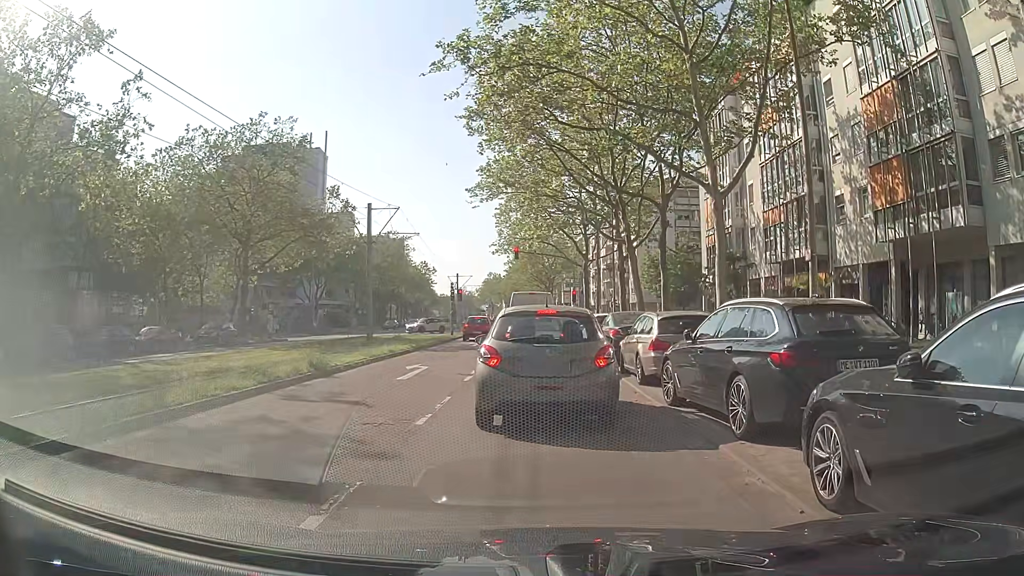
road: tertiary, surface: asphalt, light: Day
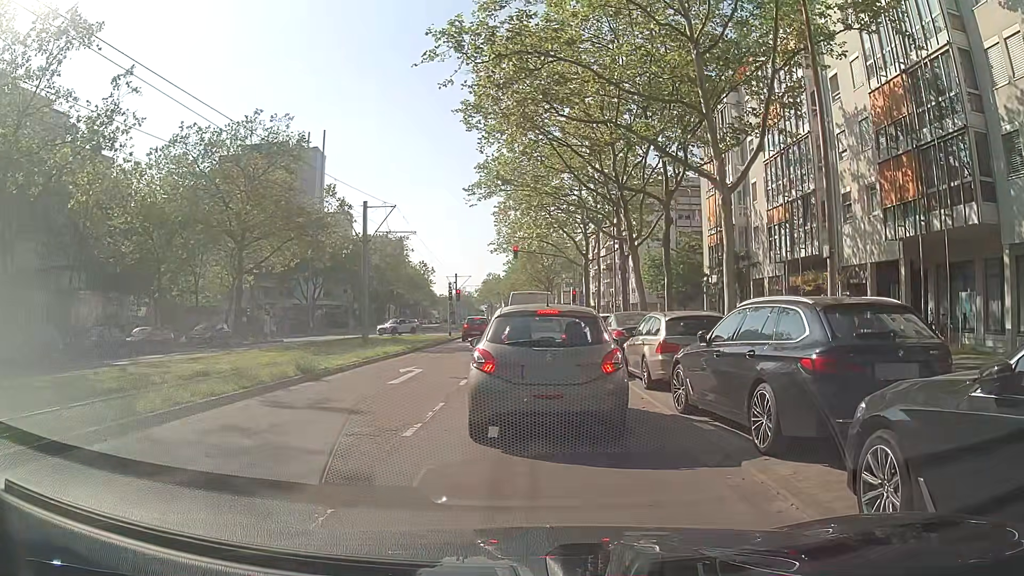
(0.0, +0.8) m; +2°
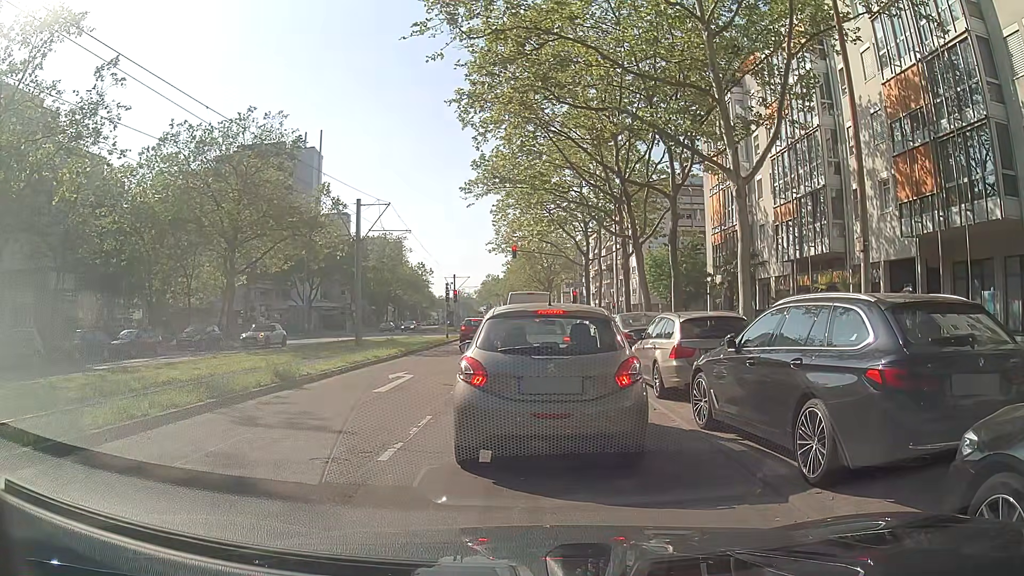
(0.0, +1.2) m; 0°
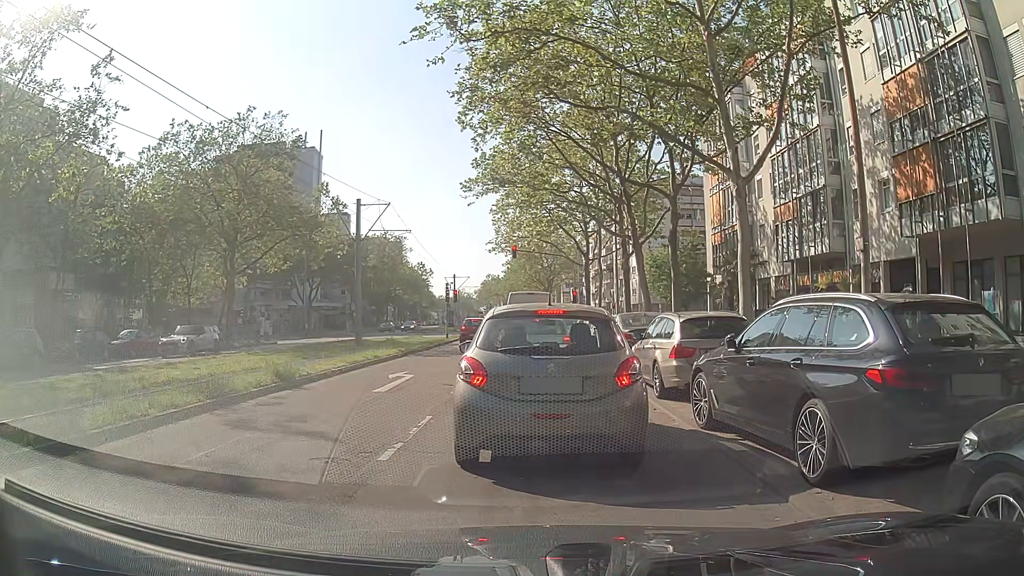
(0.0, 0.0) m; 0°
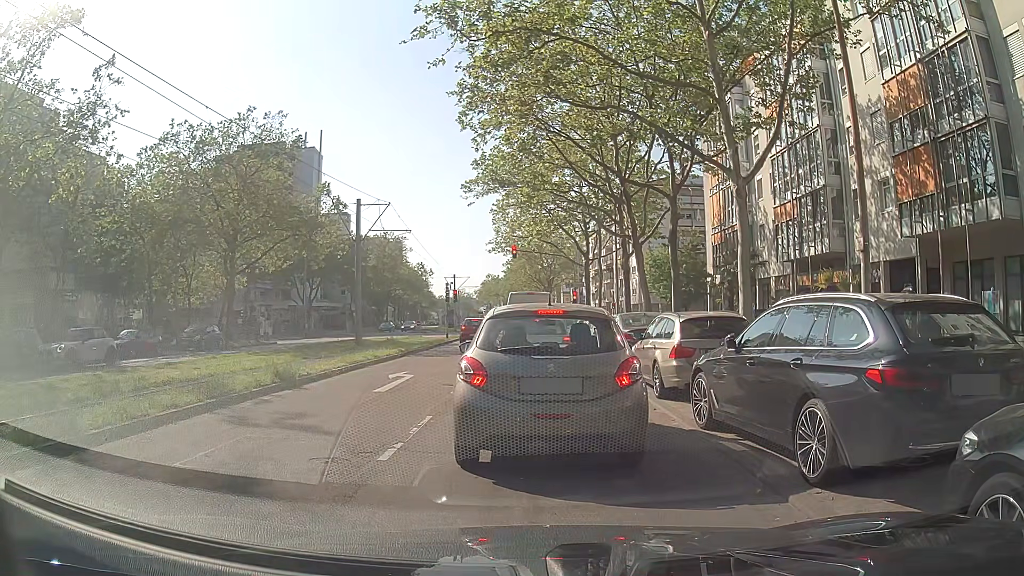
(0.0, 0.0) m; 0°
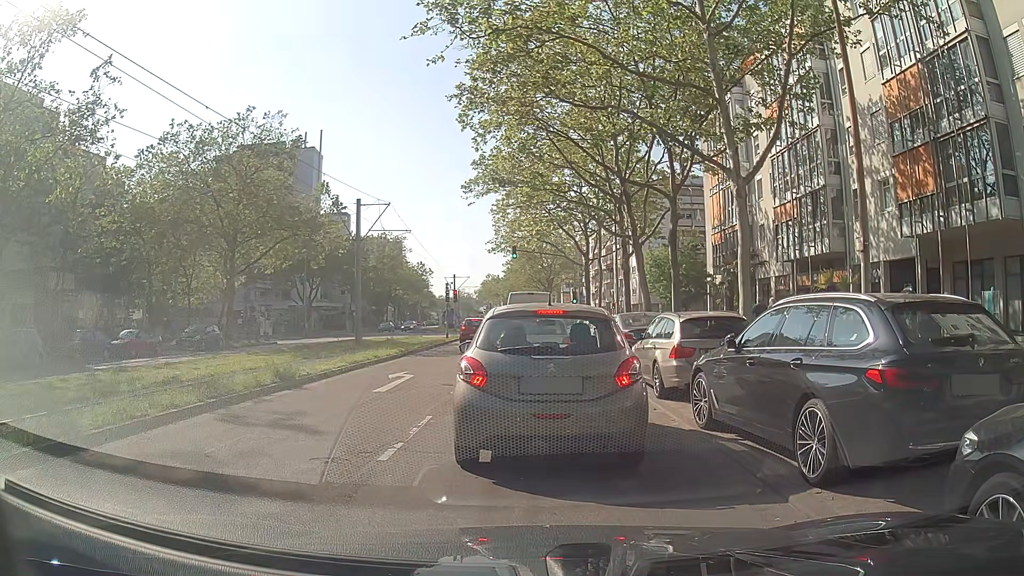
(0.0, 0.0) m; 0°
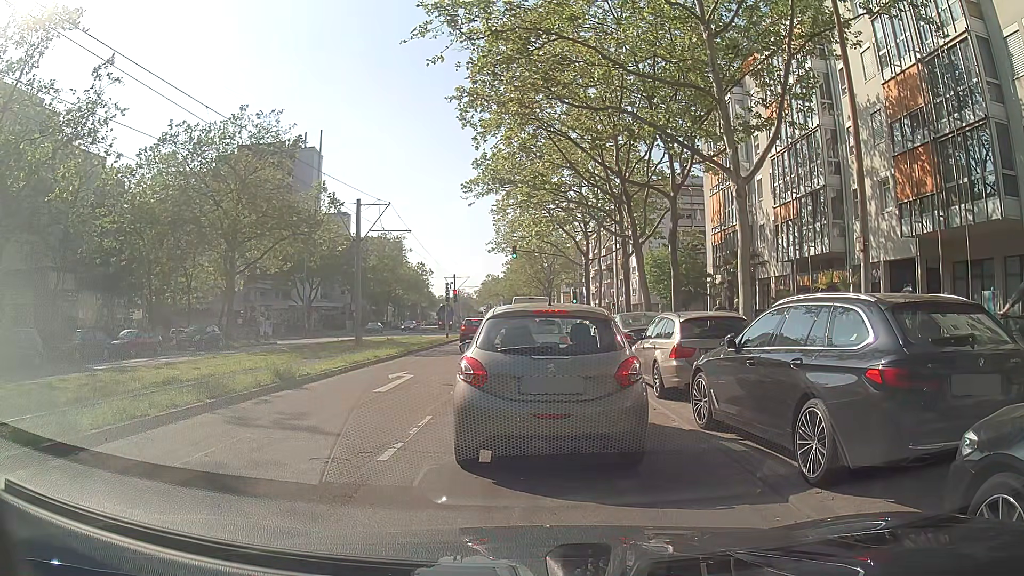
(0.0, 0.0) m; 0°
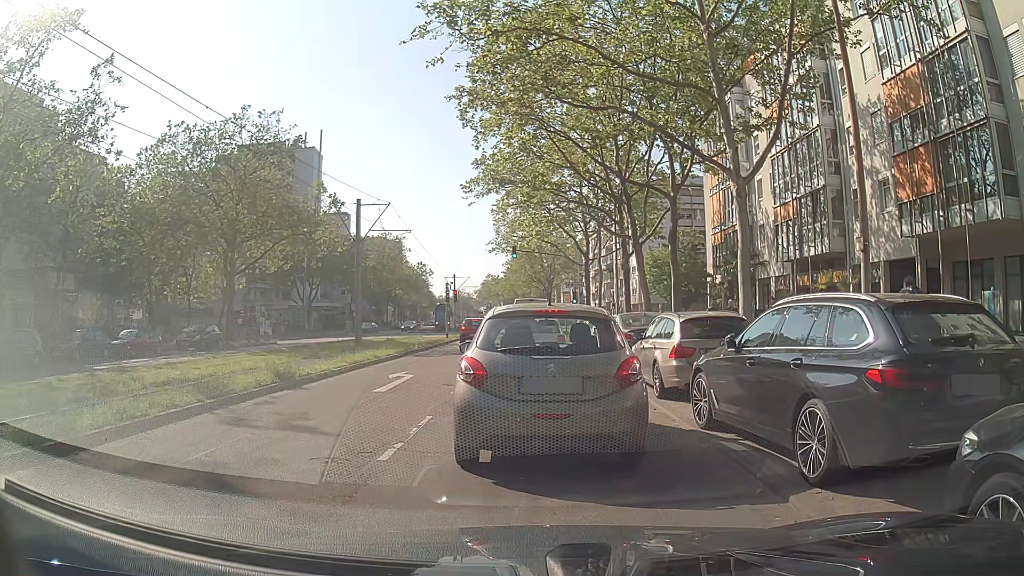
(0.0, 0.0) m; 0°
